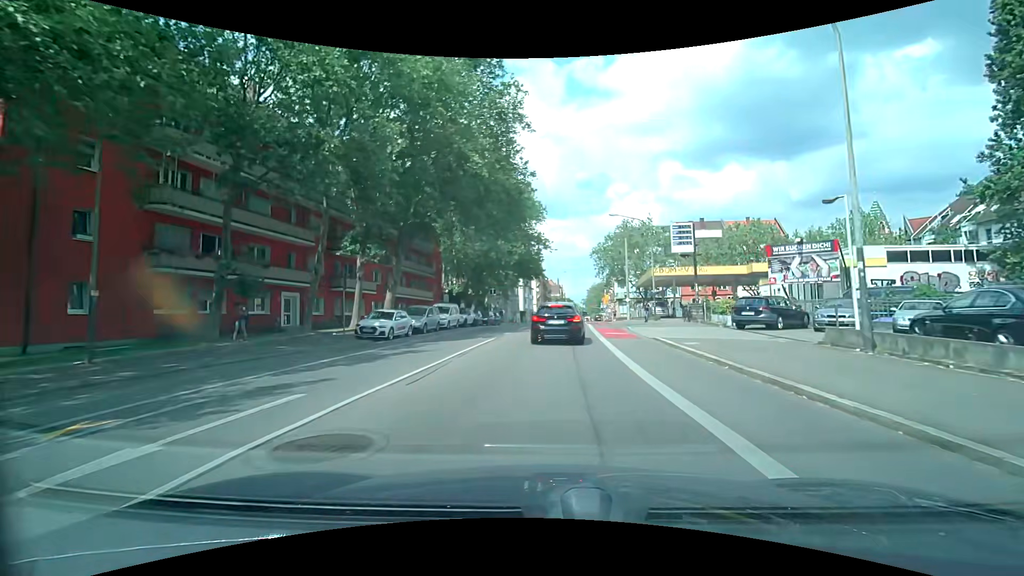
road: secondary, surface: asphalt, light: Day
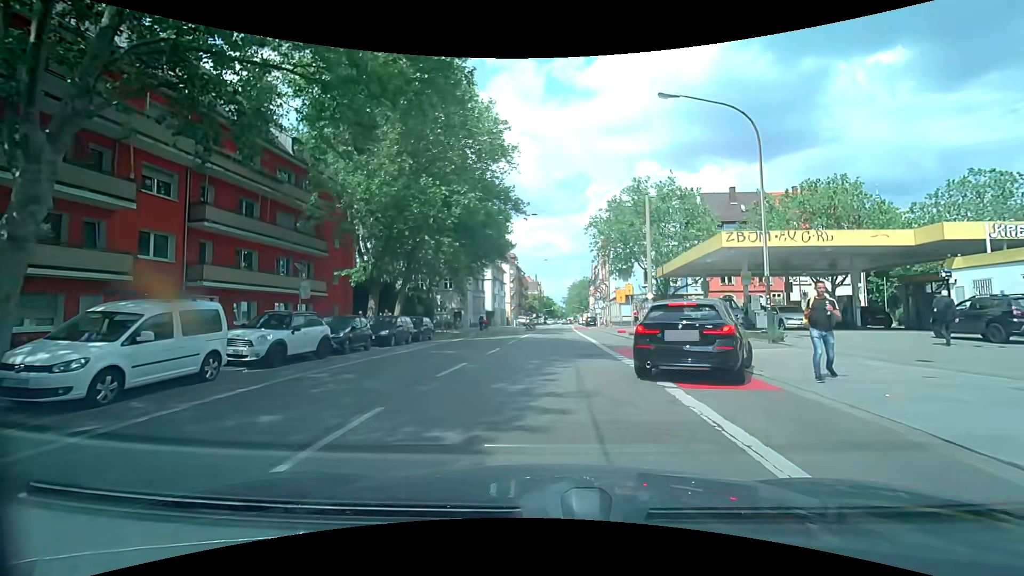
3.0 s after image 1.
(+0.4, +25.2) m; +4°
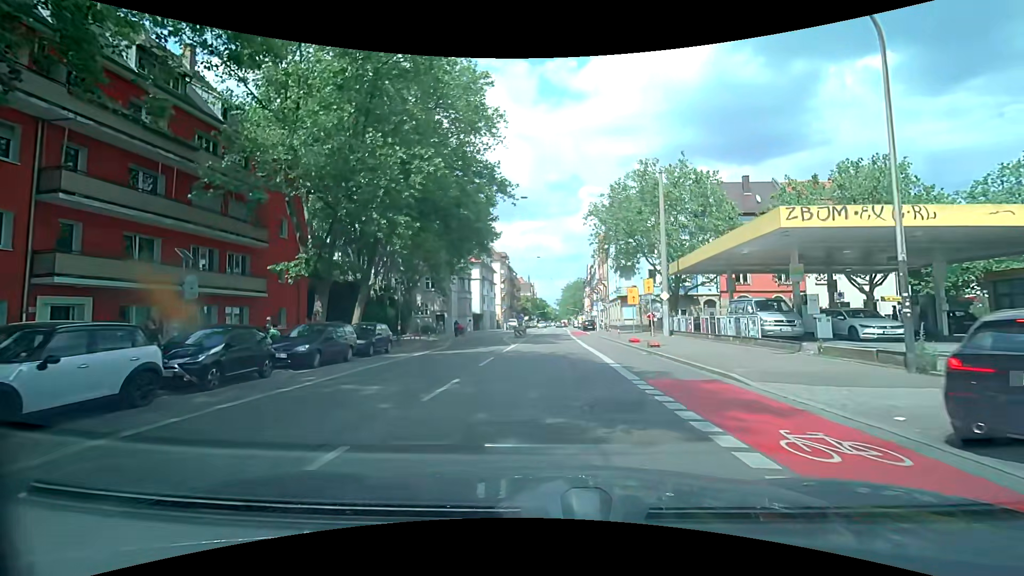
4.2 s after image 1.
(-0.1, +7.3) m; -1°
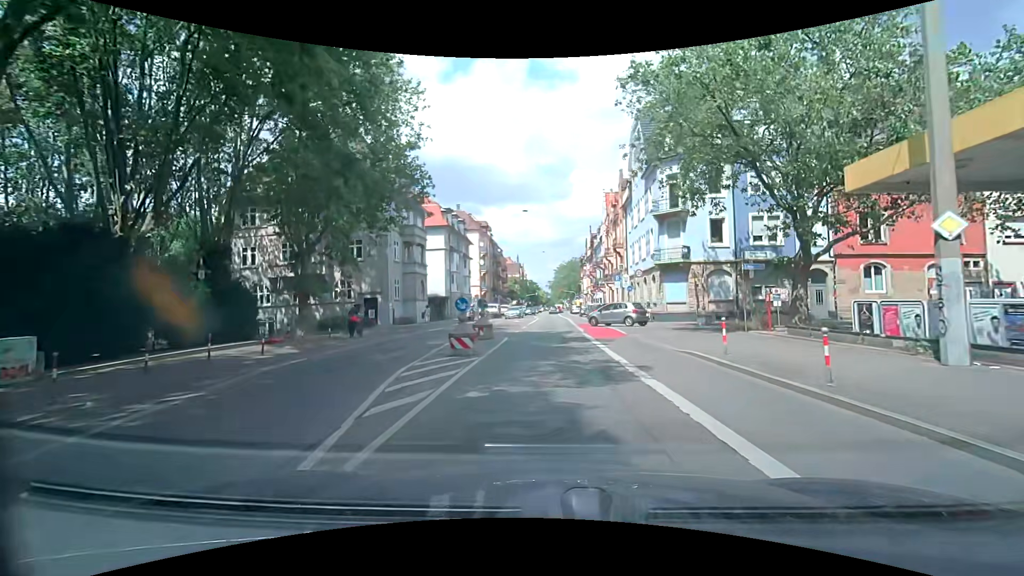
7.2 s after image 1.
(+0.2, +23.7) m; +1°
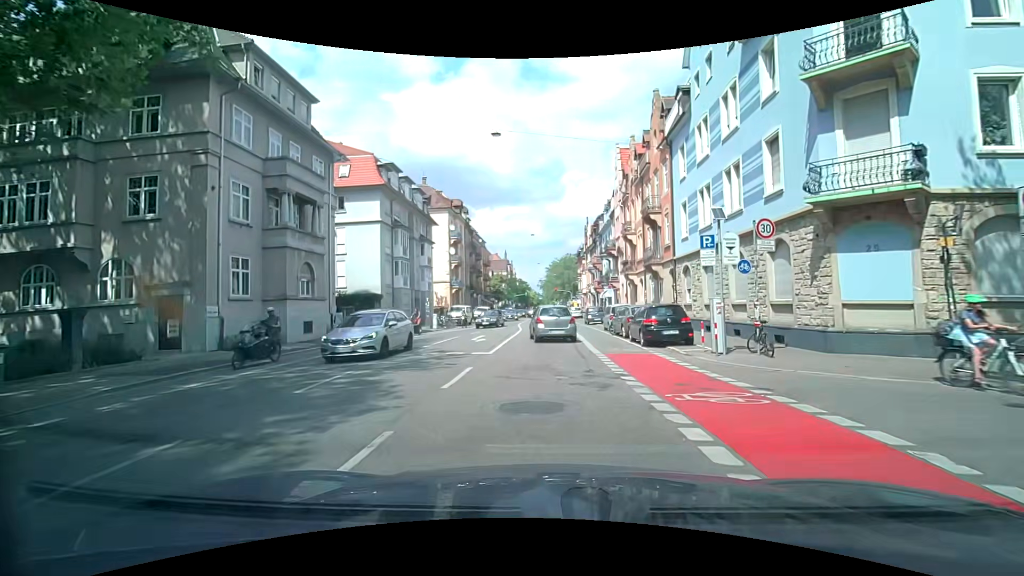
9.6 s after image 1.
(+0.1, +21.4) m; +1°
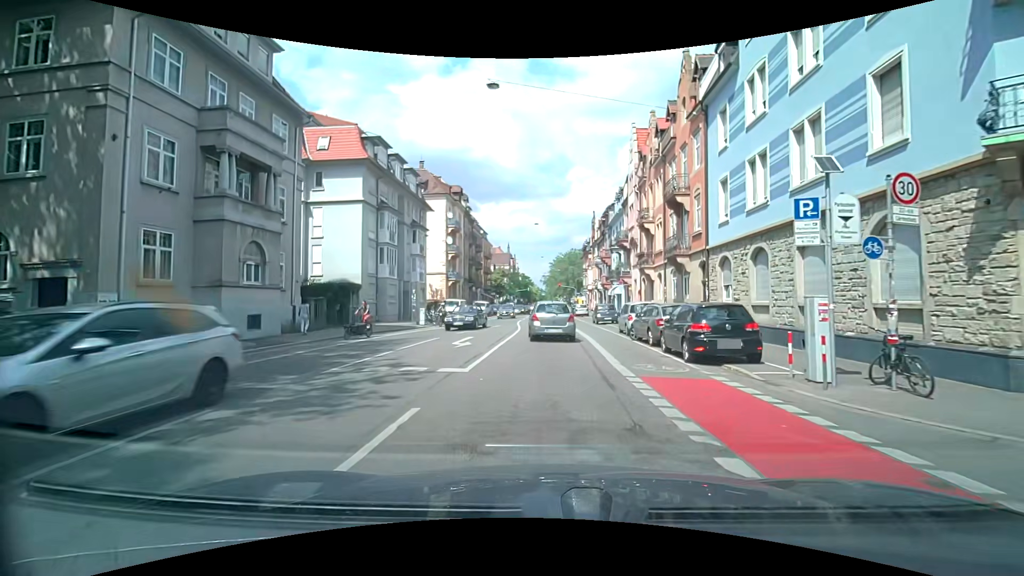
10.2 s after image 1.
(-0.1, +5.1) m; -1°
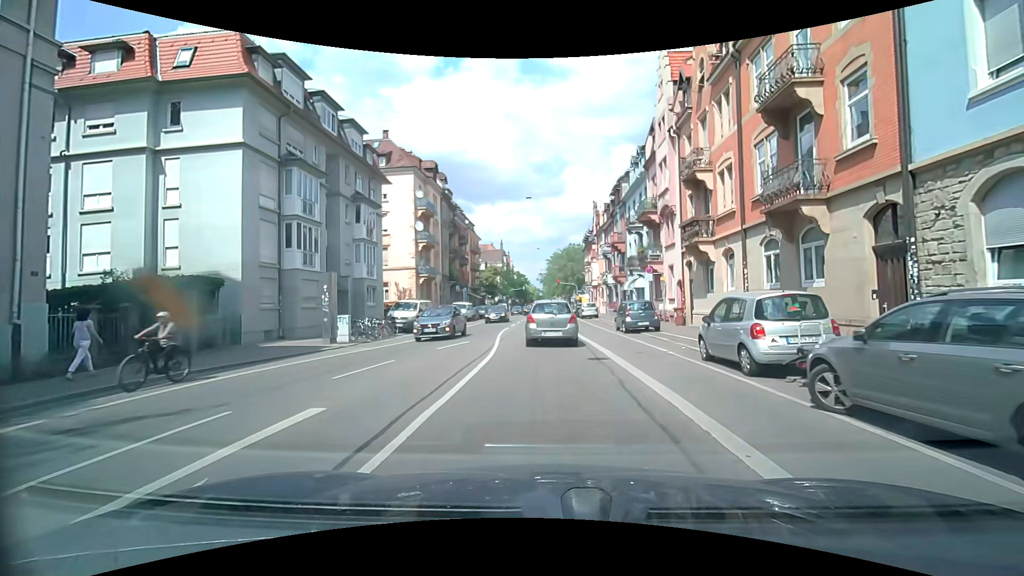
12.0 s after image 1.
(+0.1, +13.6) m; +1°
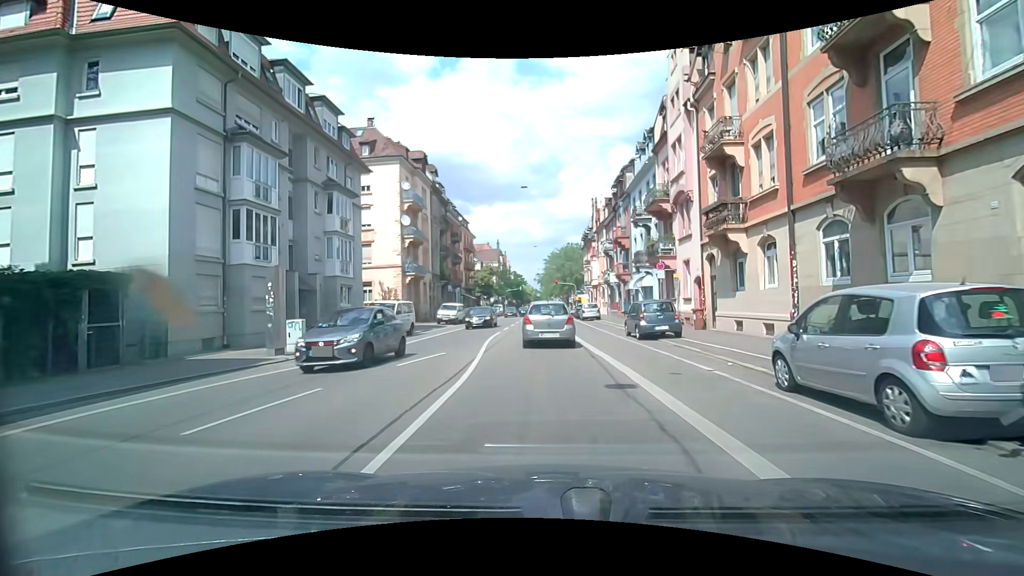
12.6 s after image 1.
(0.0, +4.0) m; 0°
(0, +10) (0, +20) (0, +30) (0, +40) (0, +50) (0, +60) (0, +70) (+1, +80) (+1, +90) (+1, +100) m
